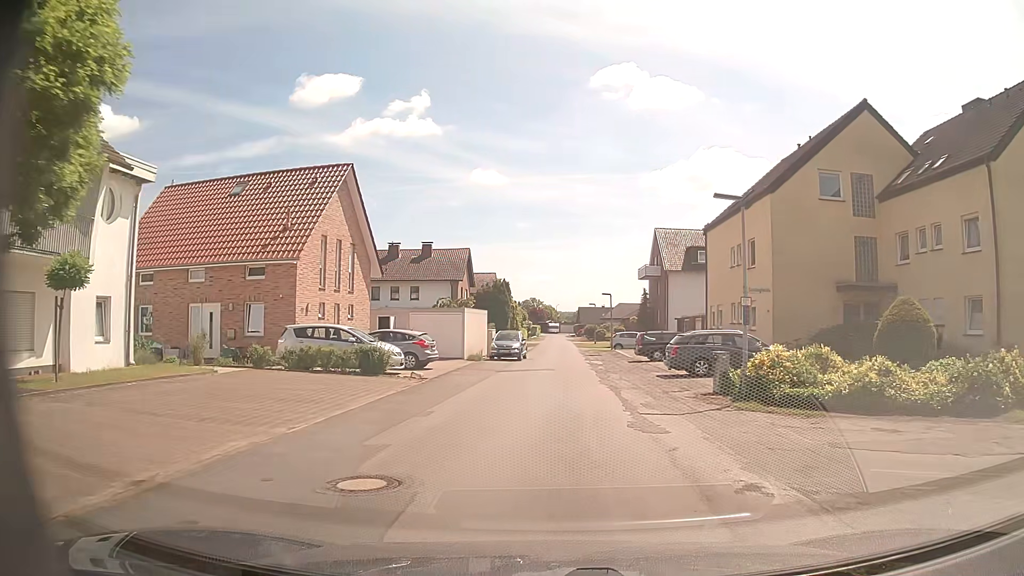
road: unclassified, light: Day
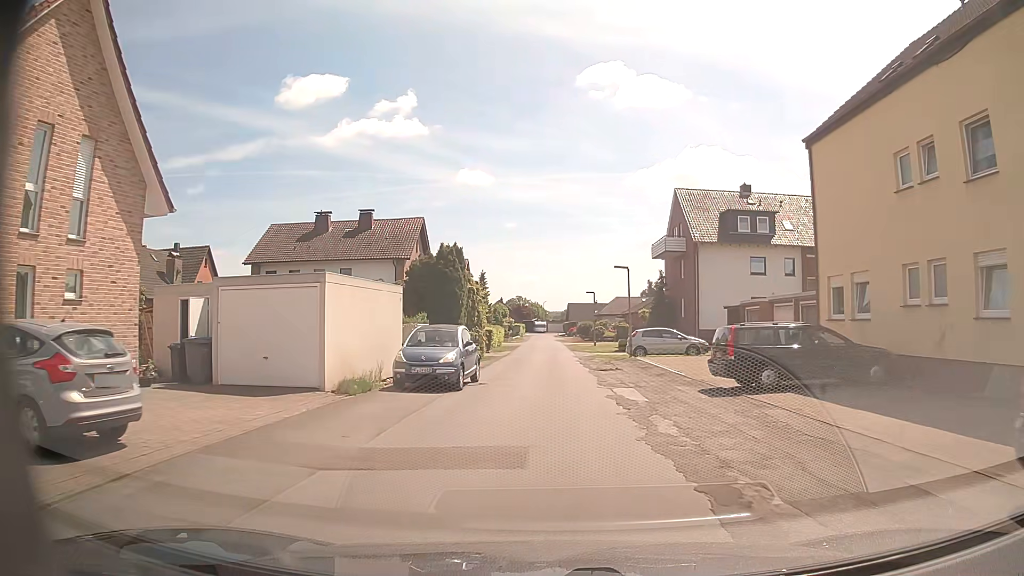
(+0.5, +19.4) m; +2°
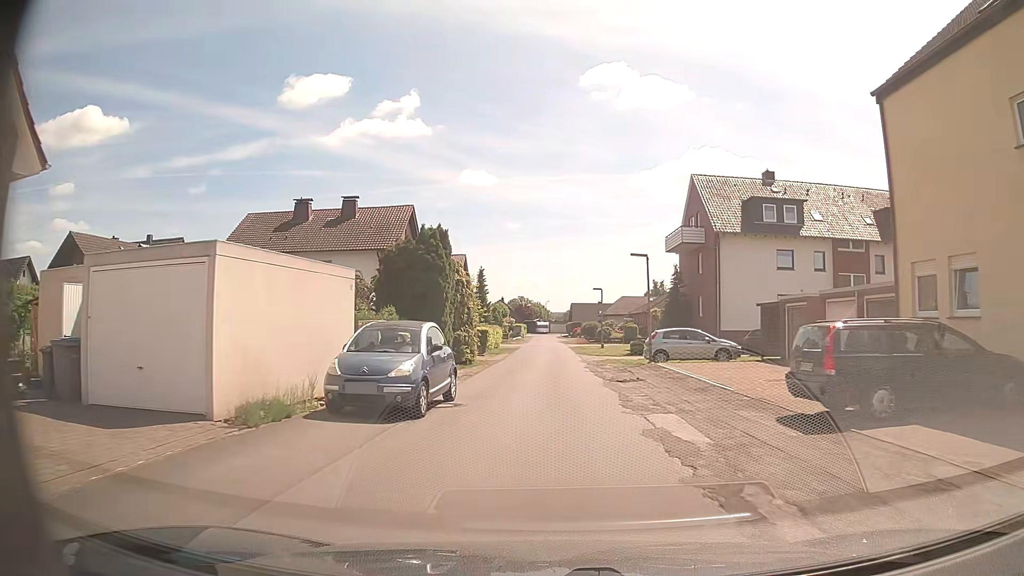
(0.0, +5.3) m; 0°
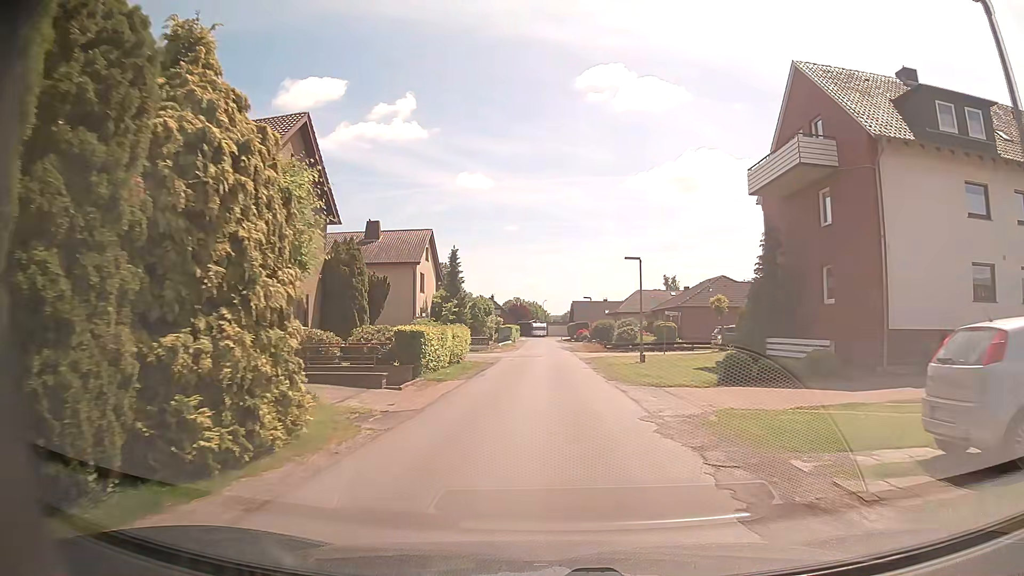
(0.0, +21.7) m; +1°
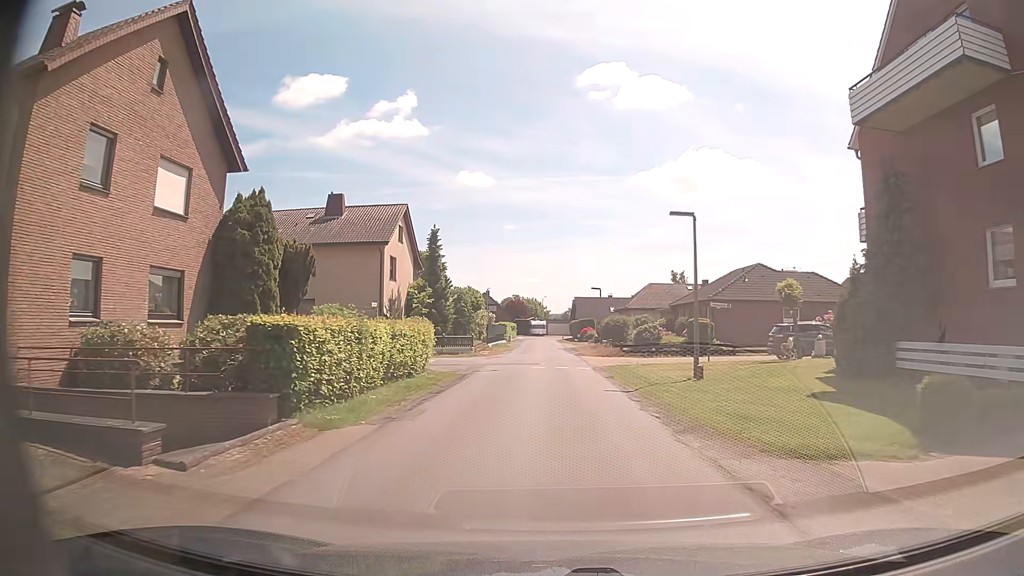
(0.0, +10.5) m; 0°
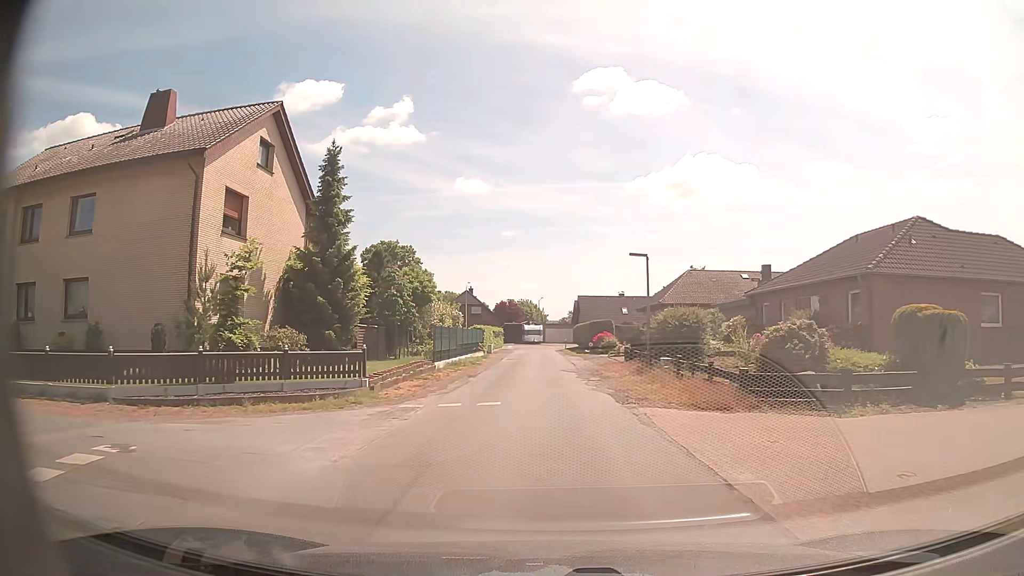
(-0.1, +23.3) m; 0°
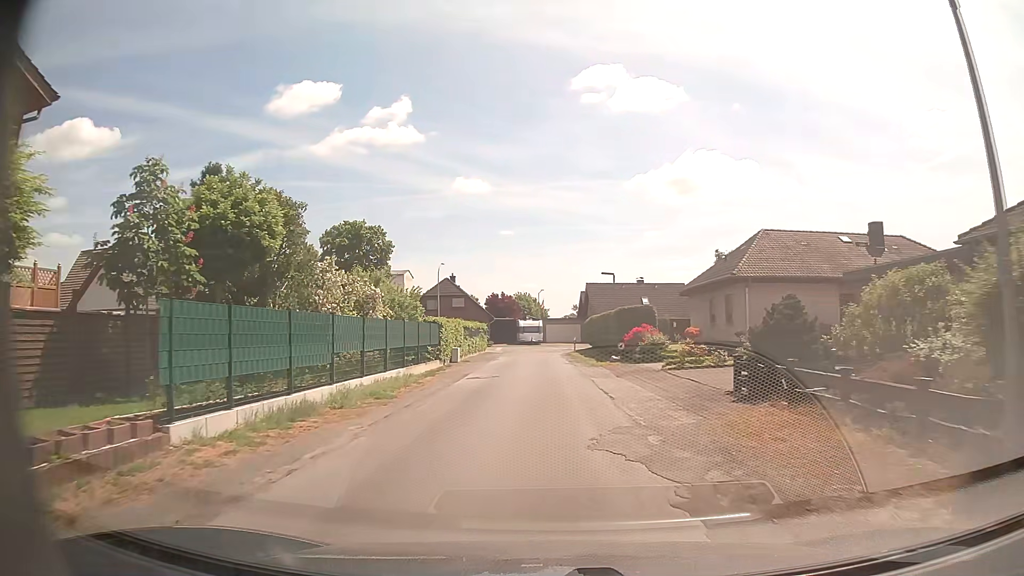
(0.0, +20.2) m; 0°
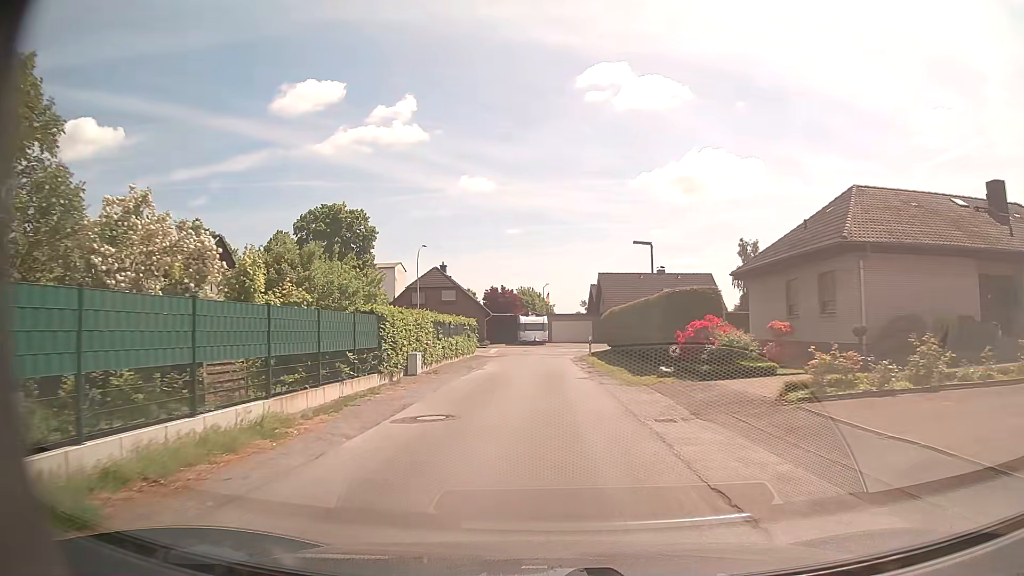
(-0.1, +11.4) m; -1°
